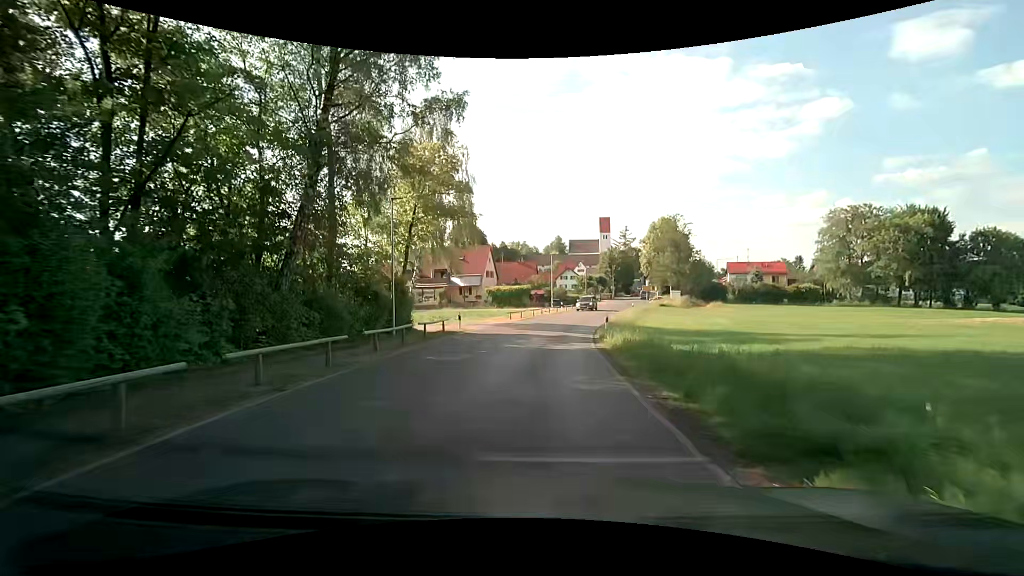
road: secondary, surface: asphalt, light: Day
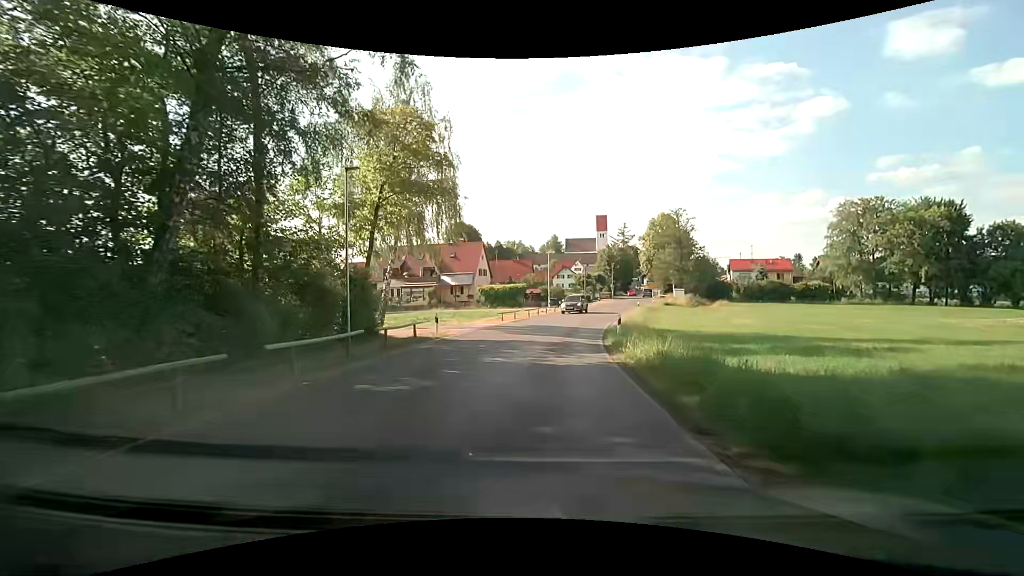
(0.0, +4.9) m; 0°
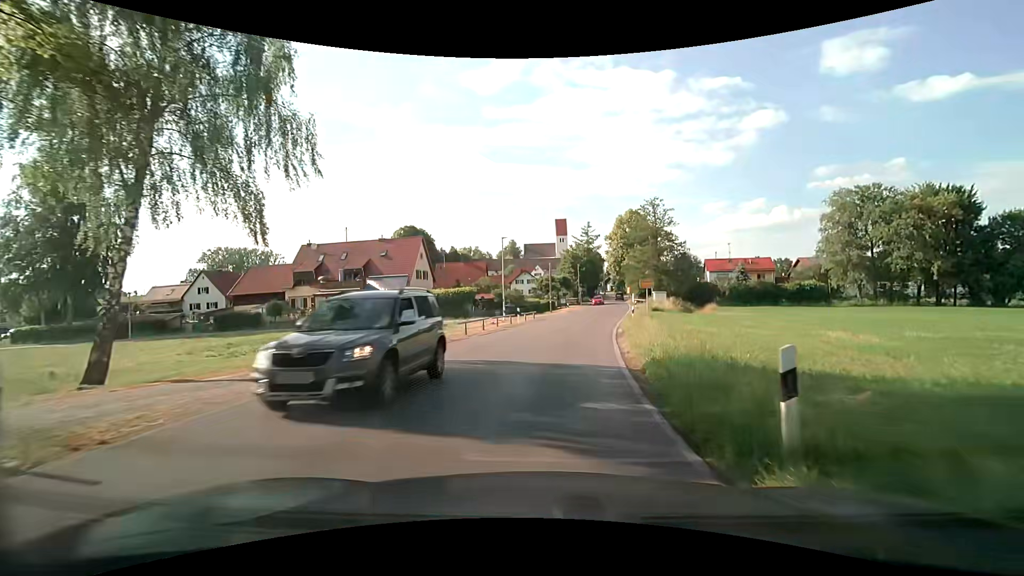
(+0.6, +15.8) m; +5°
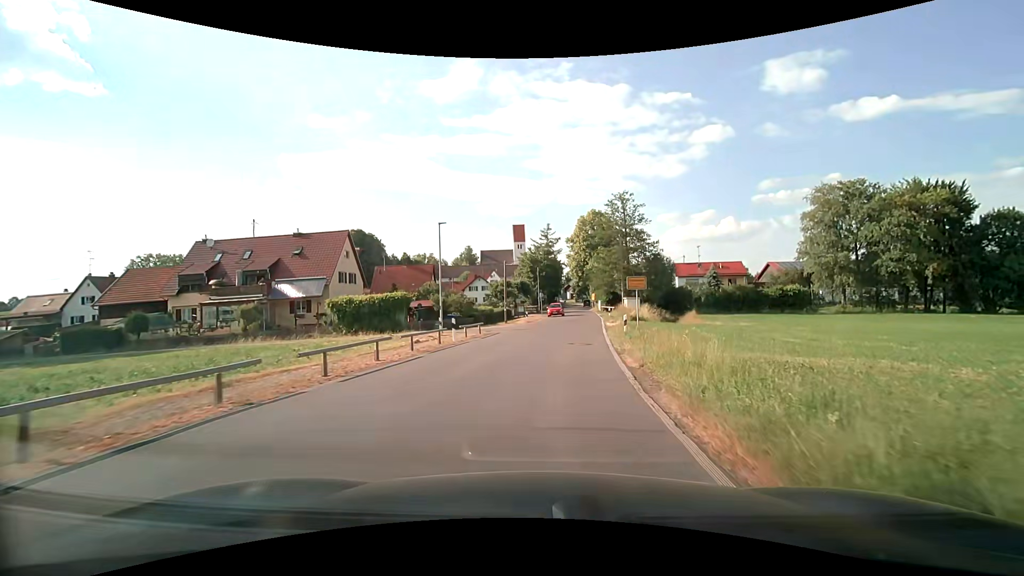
(+0.3, +11.3) m; +4°
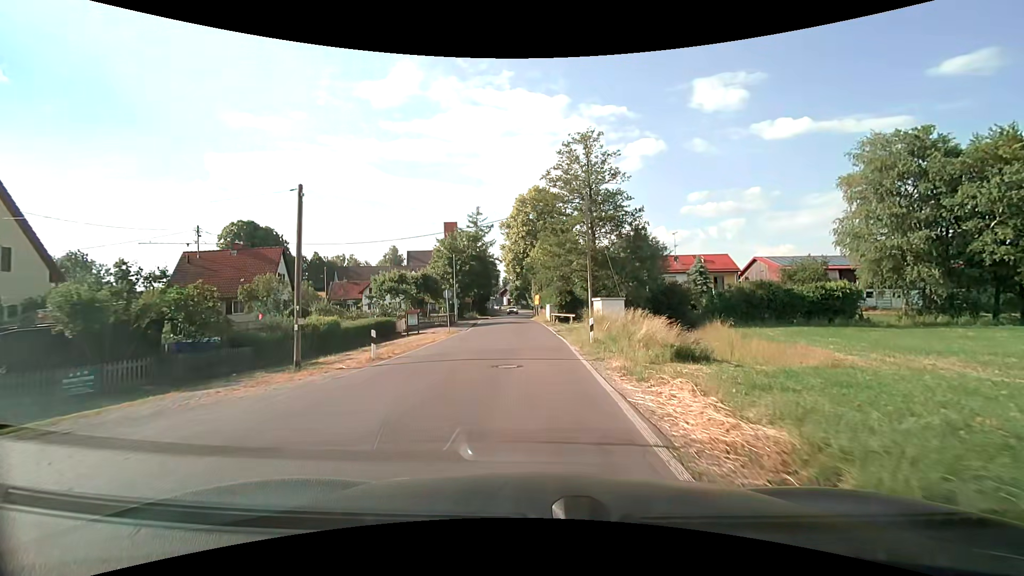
(+2.4, +28.2) m; +7°
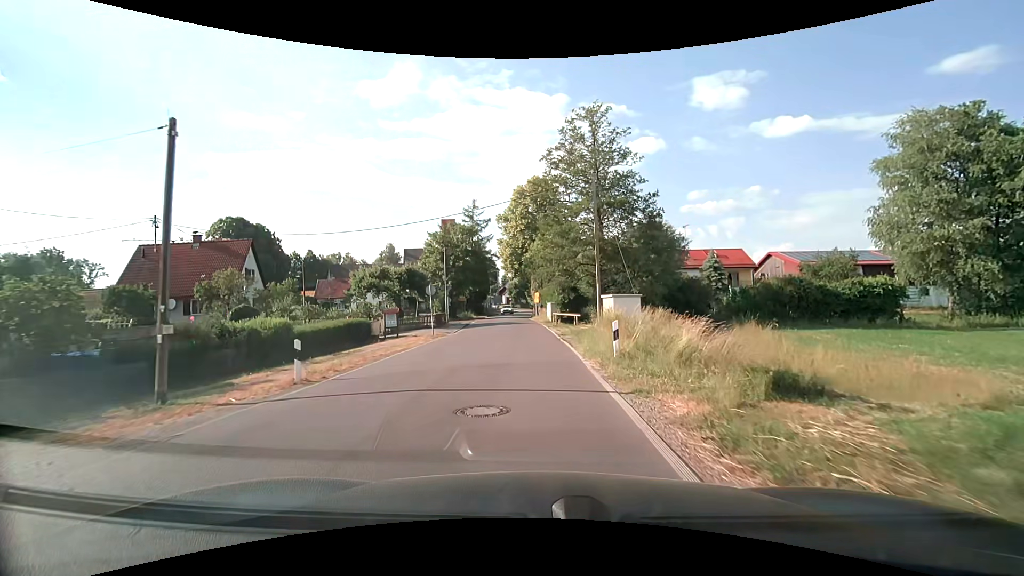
(0.0, +5.3) m; 0°
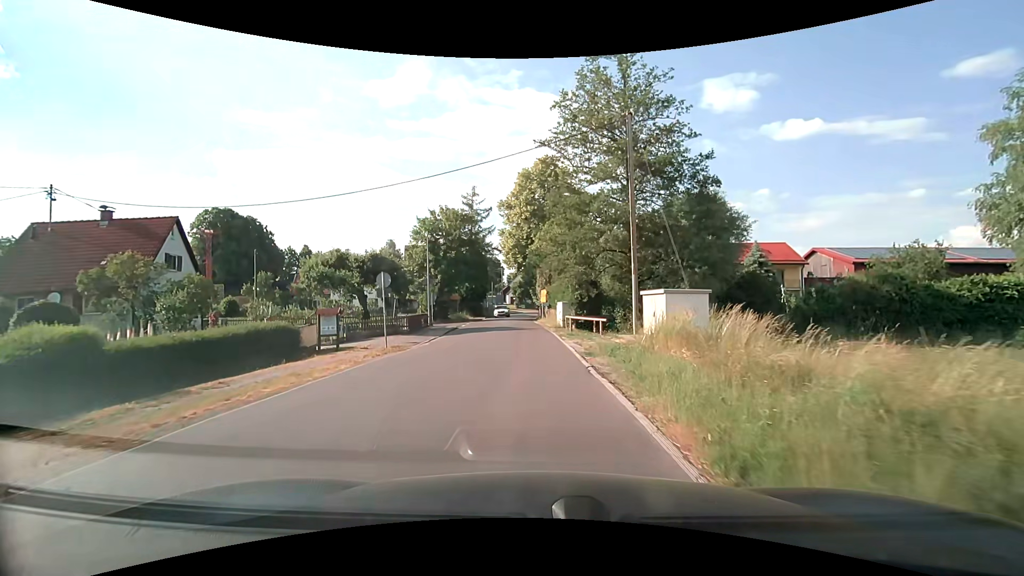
(0.0, +10.1) m; 0°
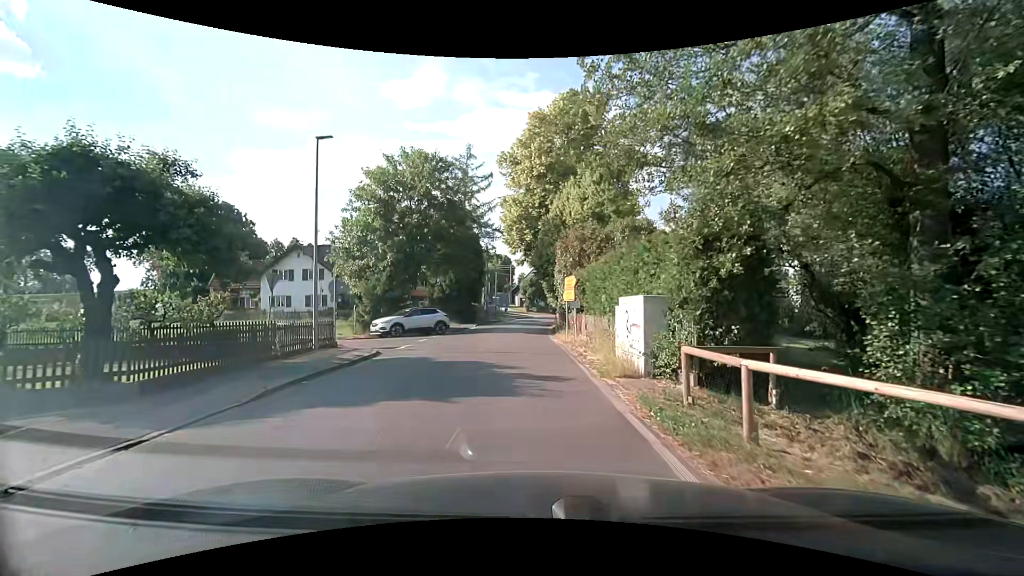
(-0.4, +20.9) m; -2°
